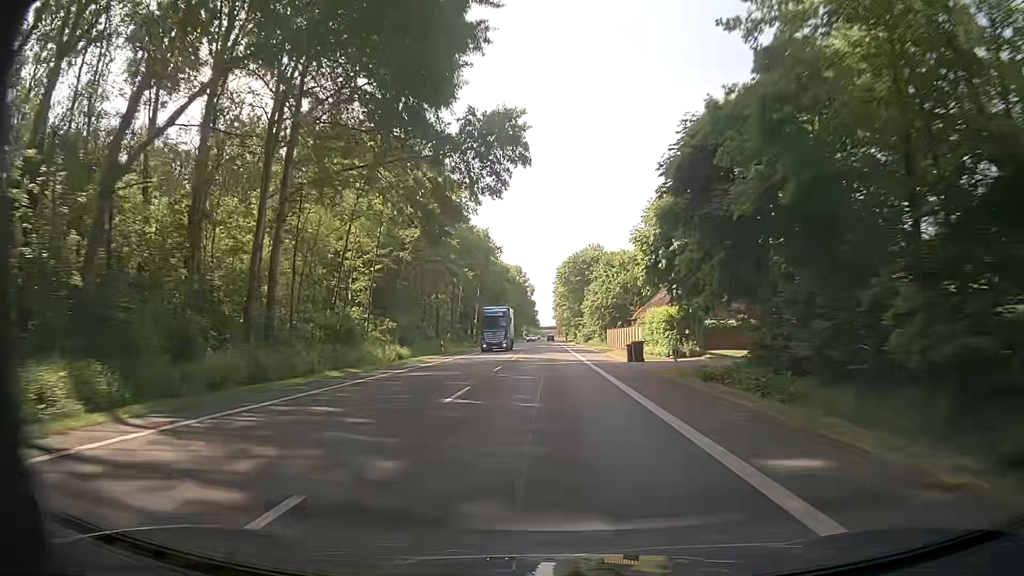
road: primary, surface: asphalt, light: Day
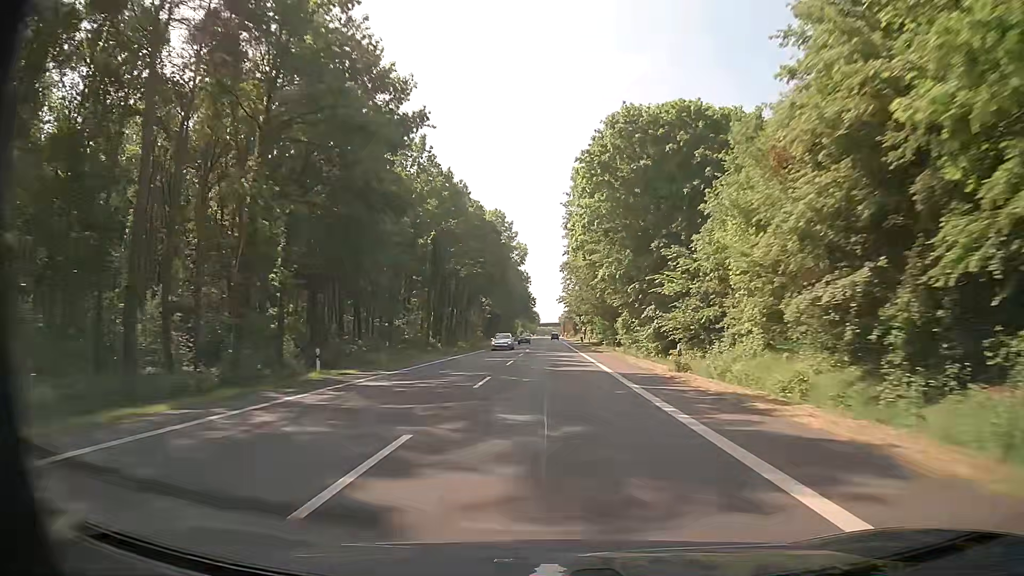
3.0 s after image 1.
(-0.5, +80.9) m; -1°
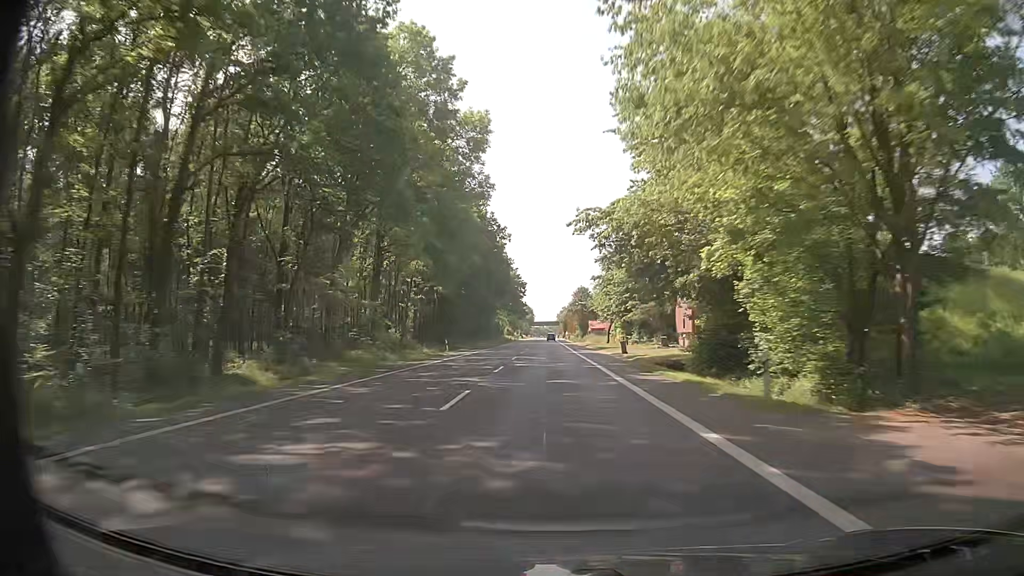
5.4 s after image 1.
(+0.3, +65.0) m; +1°
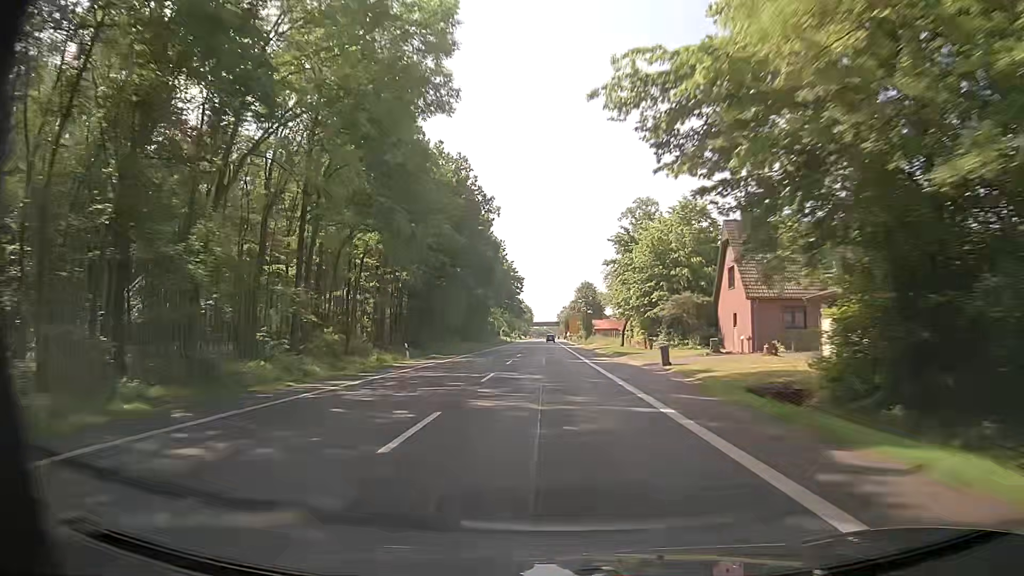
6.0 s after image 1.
(-0.1, +16.3) m; 0°
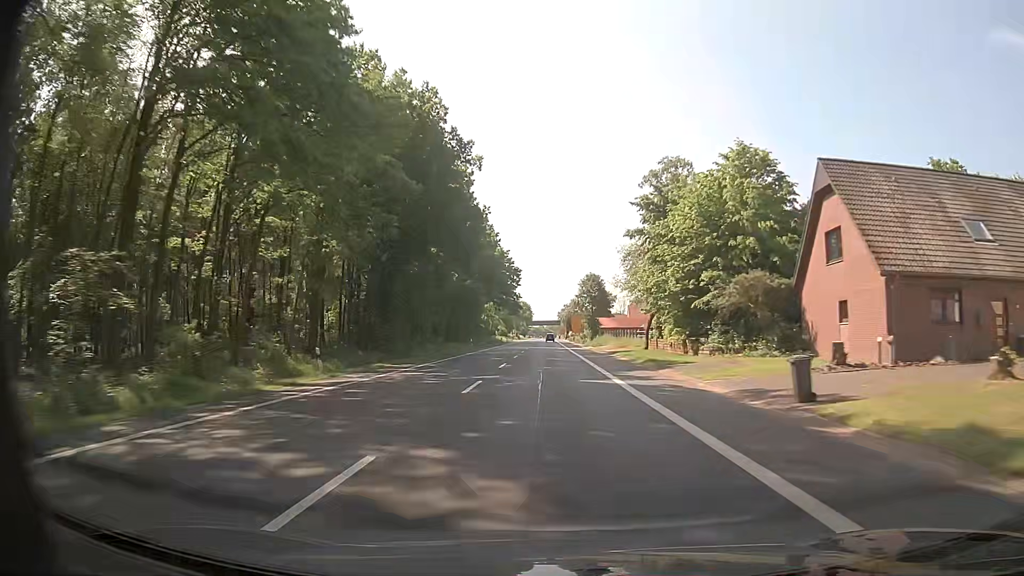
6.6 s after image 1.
(-0.1, +16.3) m; 0°
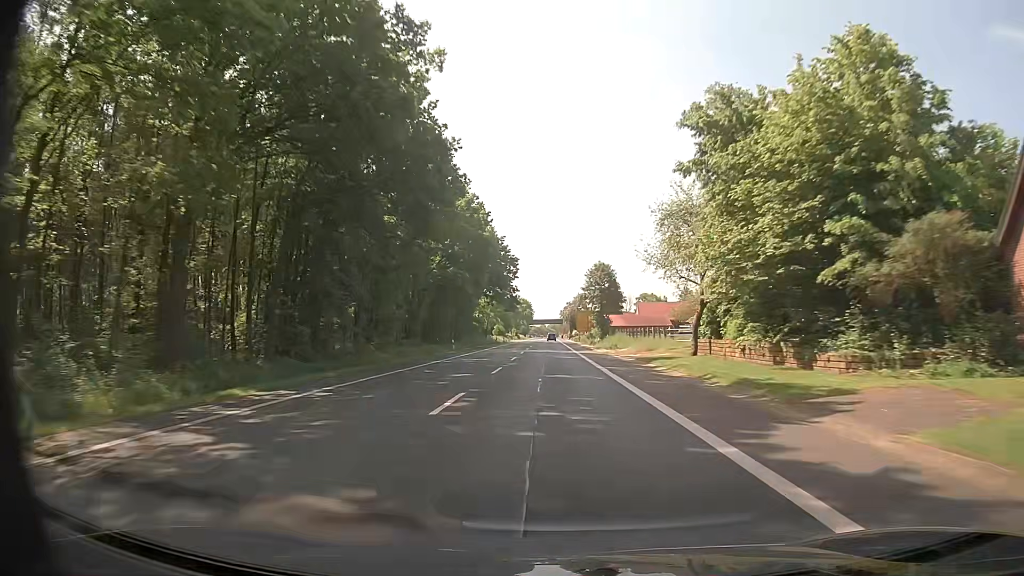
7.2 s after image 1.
(-0.1, +16.3) m; -1°
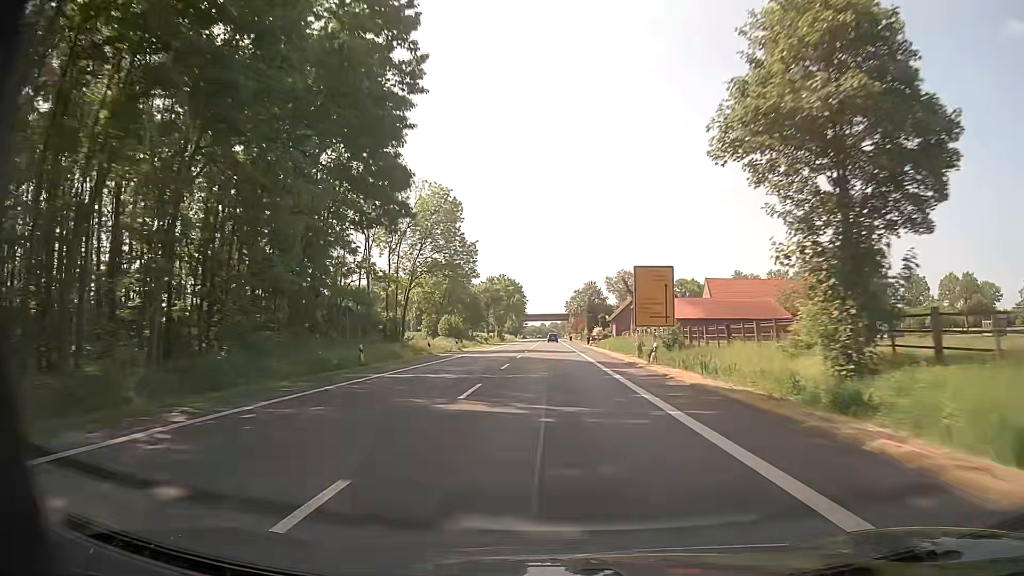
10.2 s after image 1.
(0.0, +81.4) m; 0°
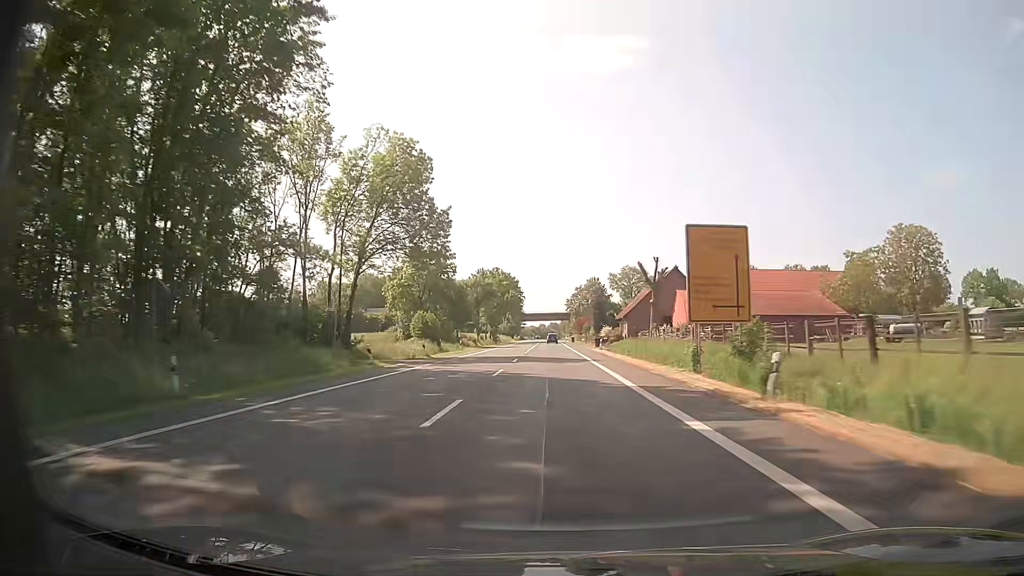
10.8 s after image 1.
(0.0, +16.3) m; 0°
(0, +10) (0, +20) (0, +30) (0, +40) (0, +50) (0, +60) (0, +70) (0, +80) (0, +90) (0, +100) m
